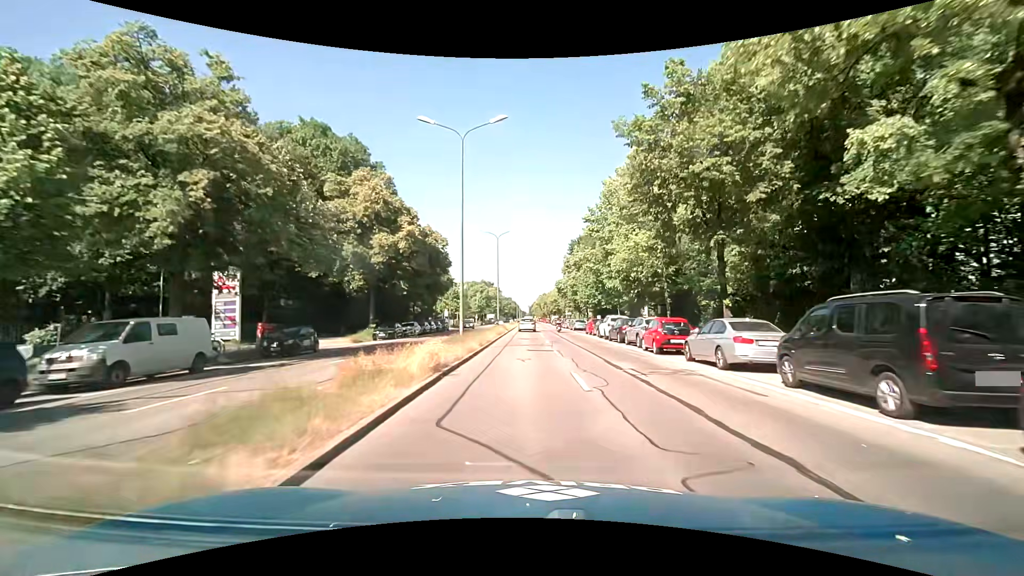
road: primary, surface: asphalt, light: Day
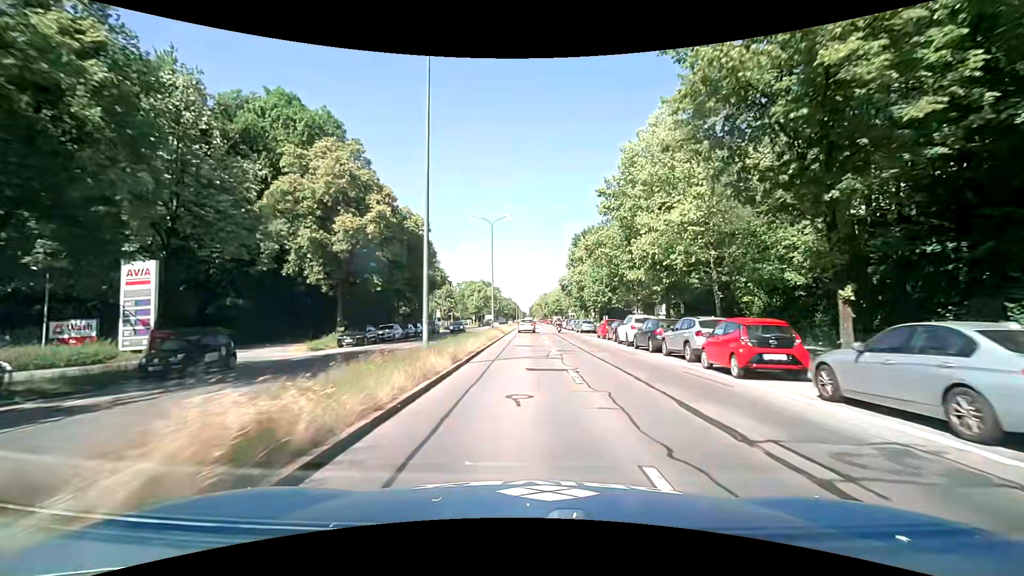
(0.0, +7.7) m; 0°
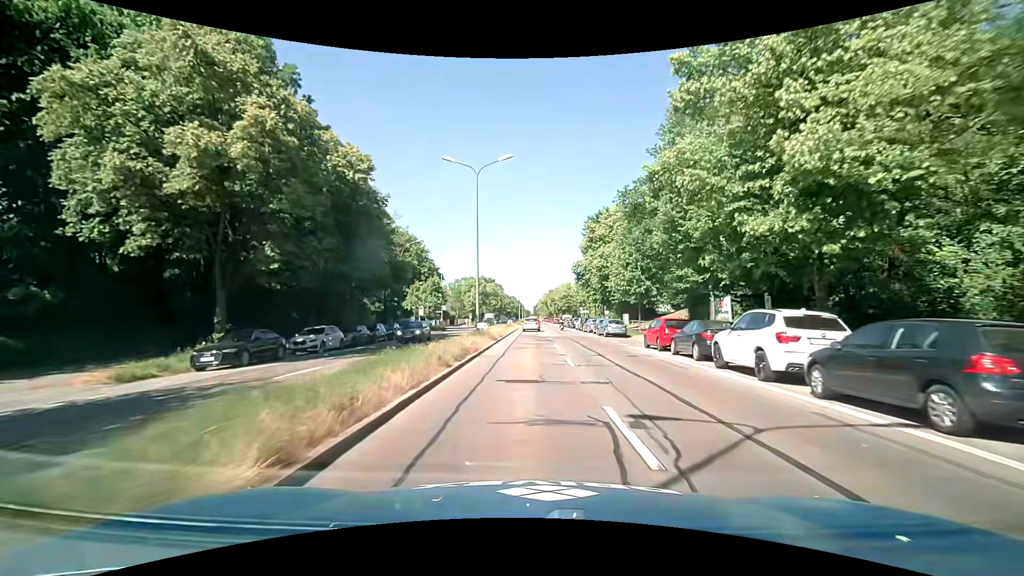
(0.0, +15.1) m; -1°
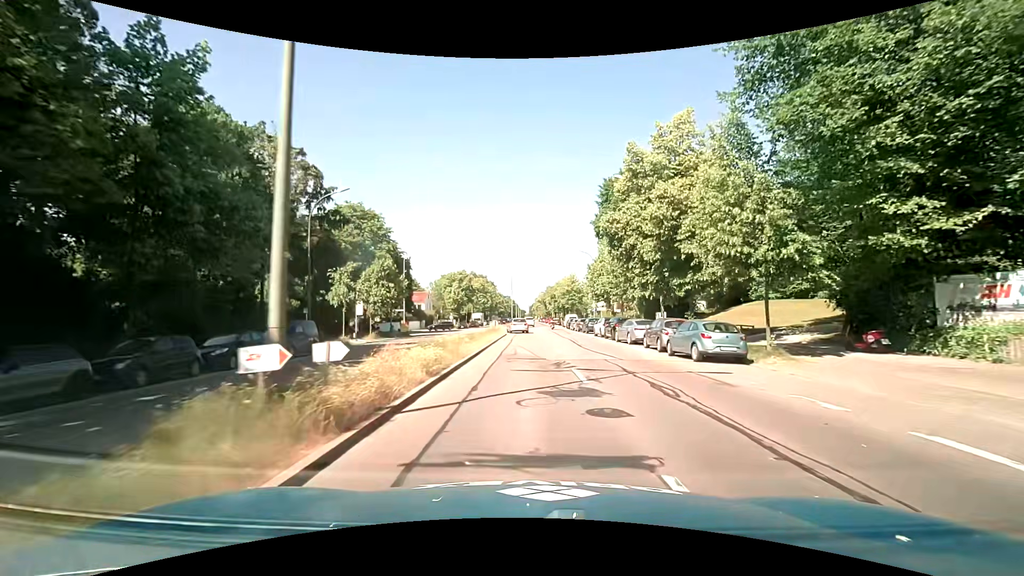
(+0.1, +21.5) m; +1°
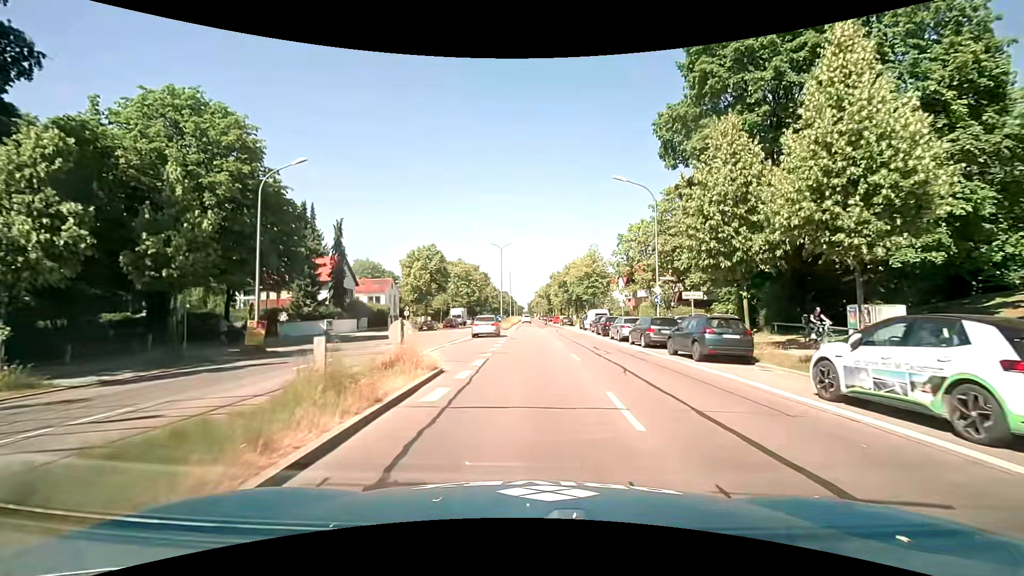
(0.0, +31.1) m; 0°
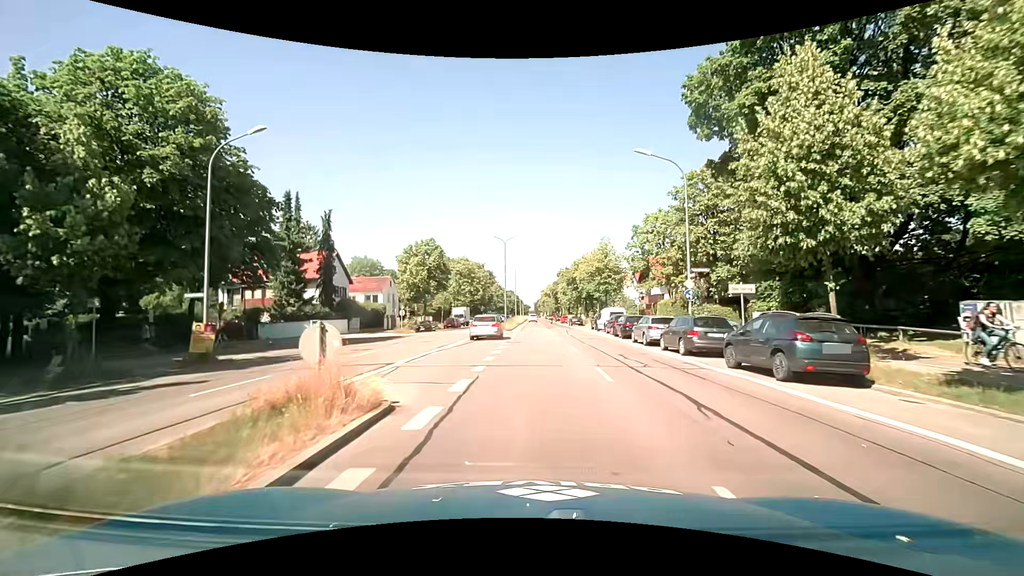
(0.0, +4.8) m; -1°
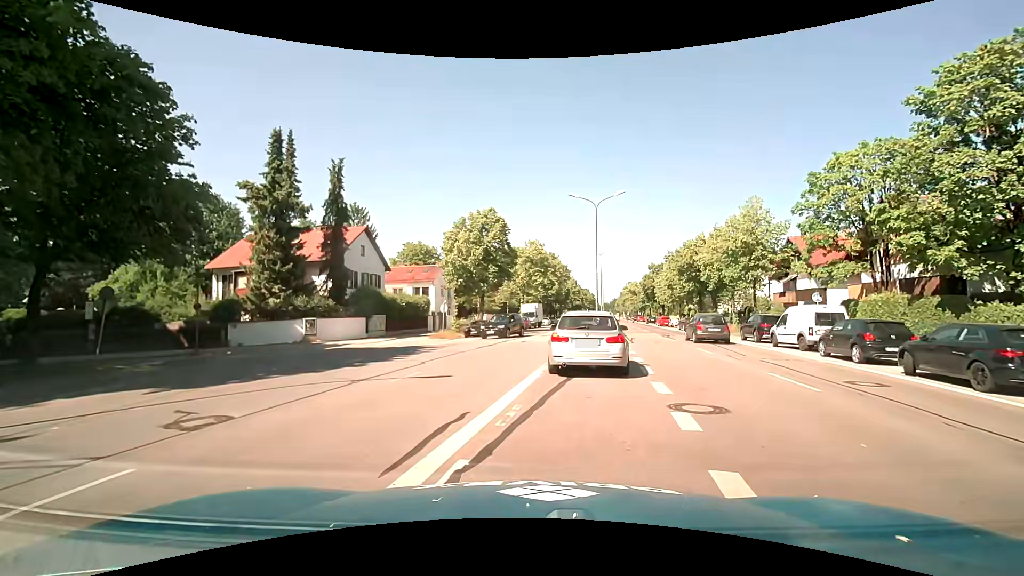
(-1.9, +17.3) m; -8°
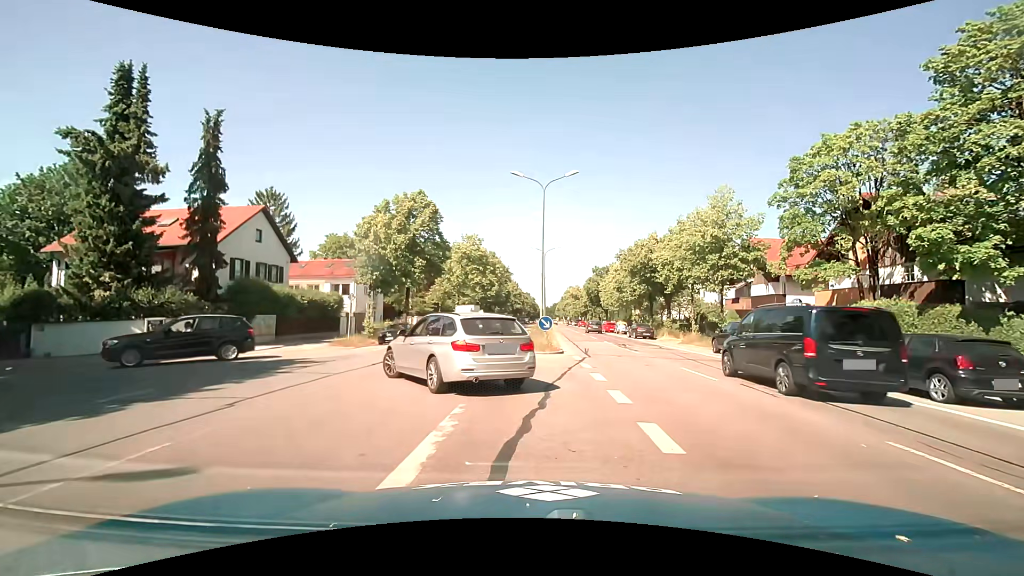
(+0.4, +6.6) m; +6°
(-1, +10) (-8, +17) (-18, +18) (-28, +19) (-38, +19) (-48, +19) (-58, +19) (-68, +19) (-78, +20) (-88, +20) m
